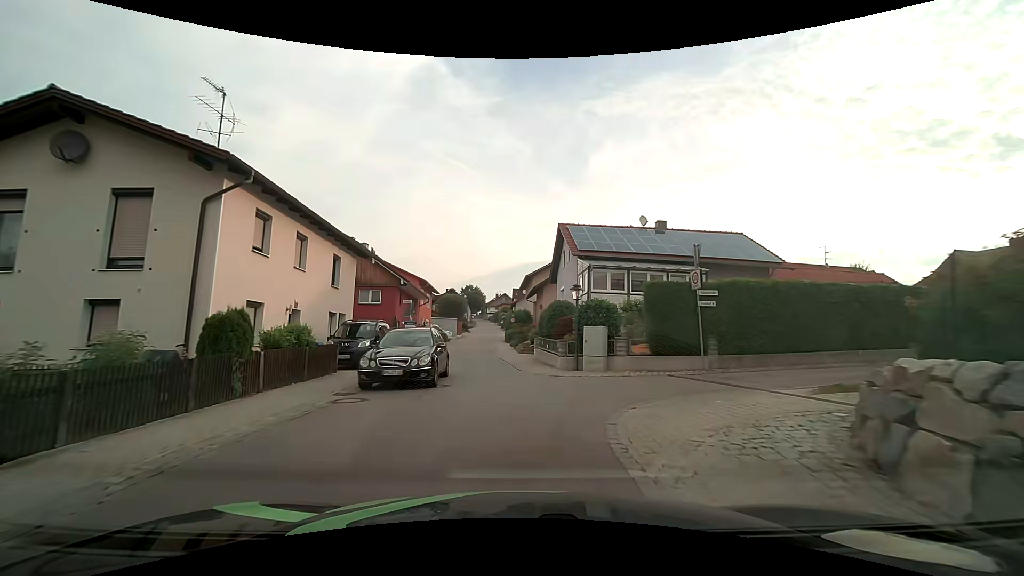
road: tertiary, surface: asphalt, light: Day
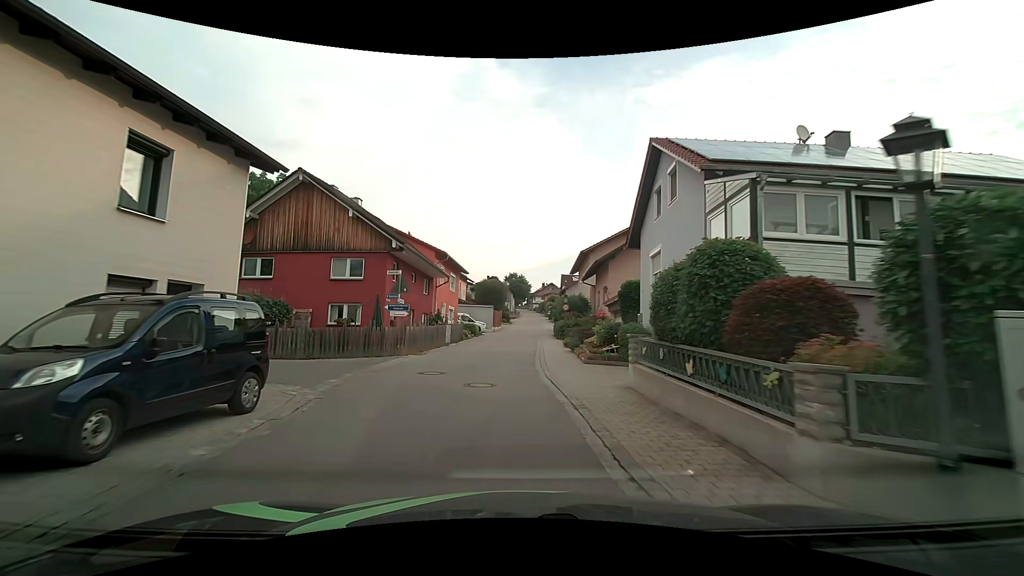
(-0.3, +13.4) m; -5°
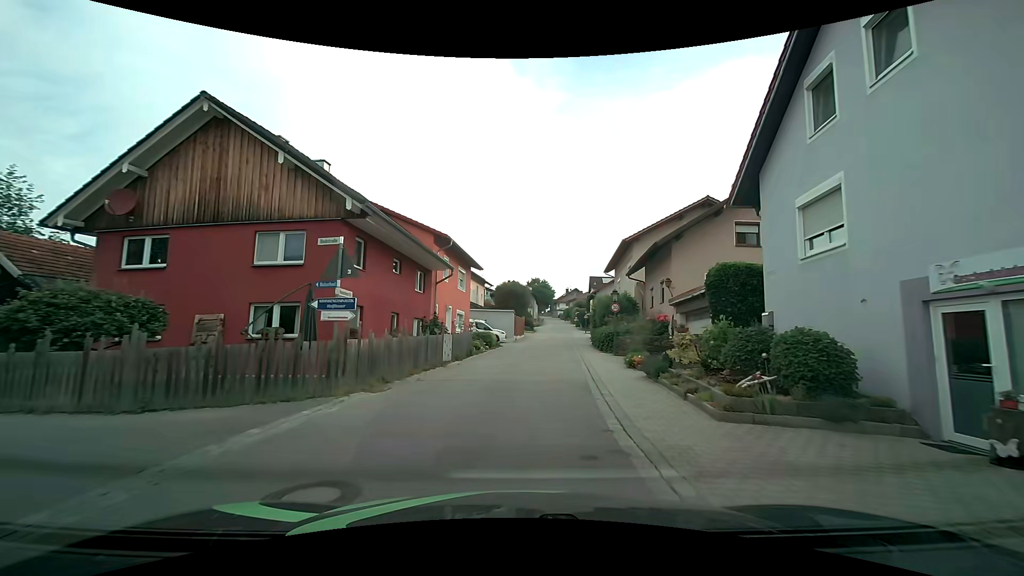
(-0.3, +9.1) m; -3°
(0, +10) (+1, +20) (+2, +30) (+3, +40) (+4, +50) (+5, +60) (+6, +70) (+7, +80) (+8, +90) (+9, +100) m
